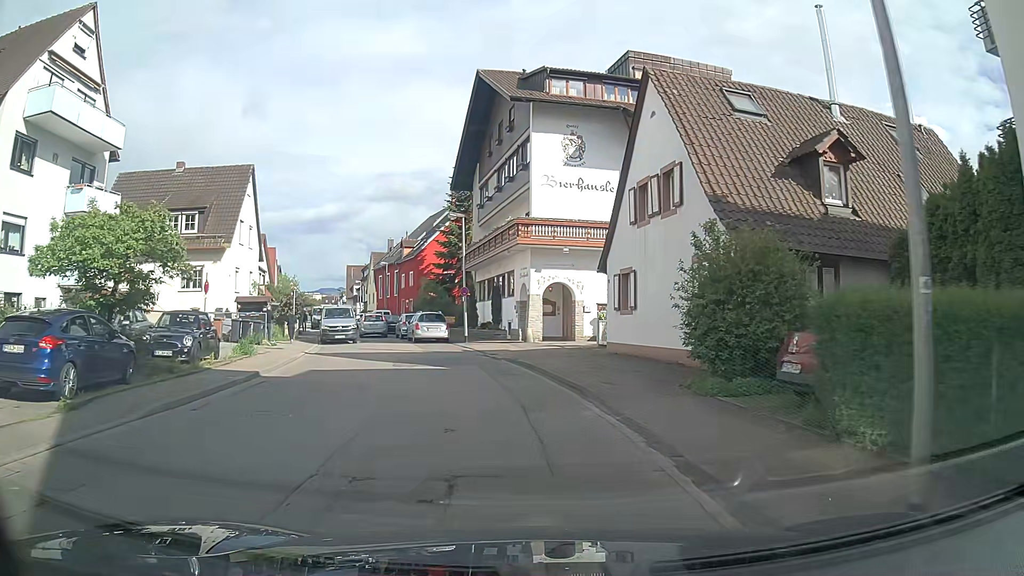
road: tertiary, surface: asphalt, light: Day
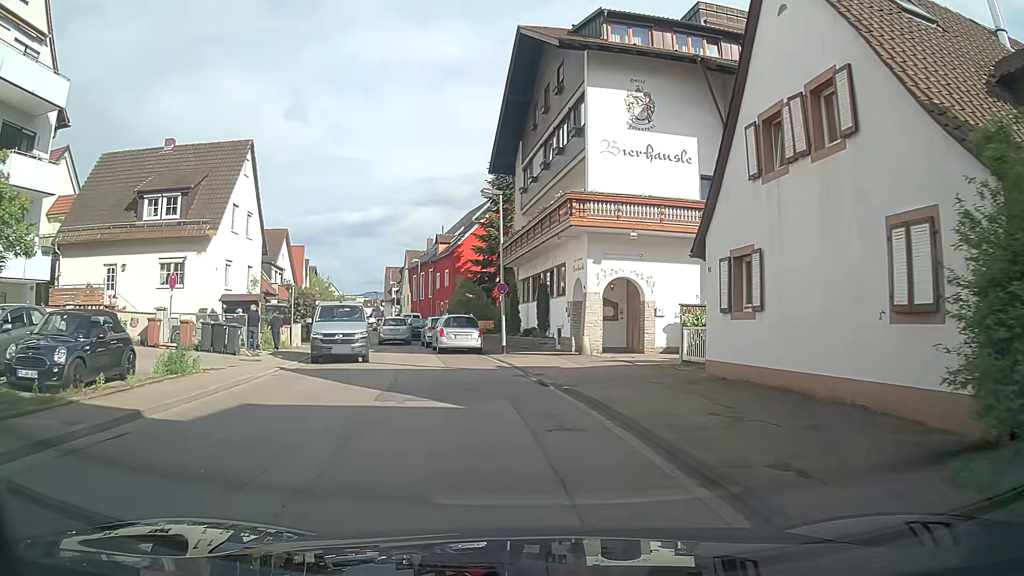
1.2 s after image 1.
(-0.1, +7.0) m; -3°
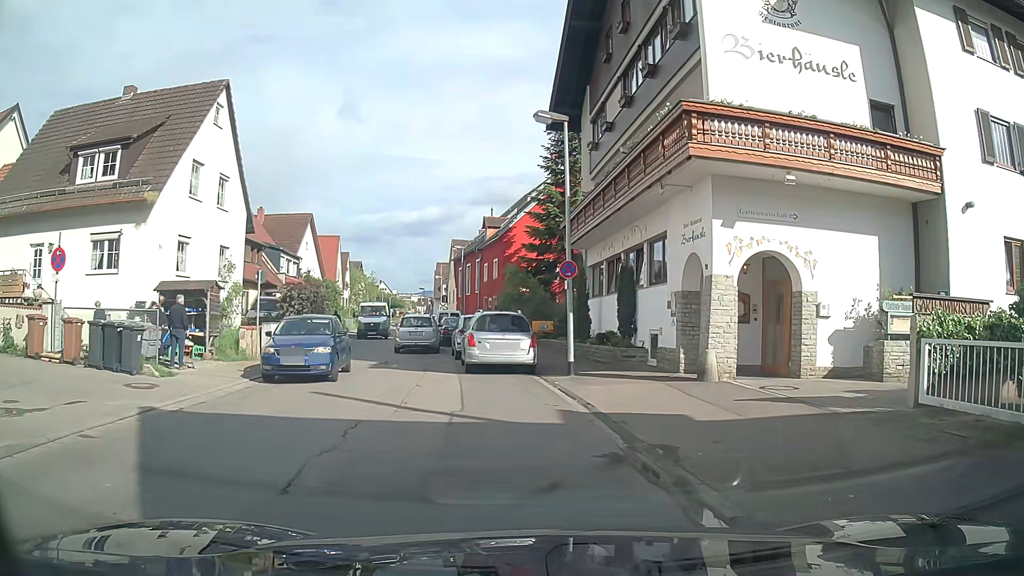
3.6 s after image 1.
(-0.2, +9.3) m; -4°
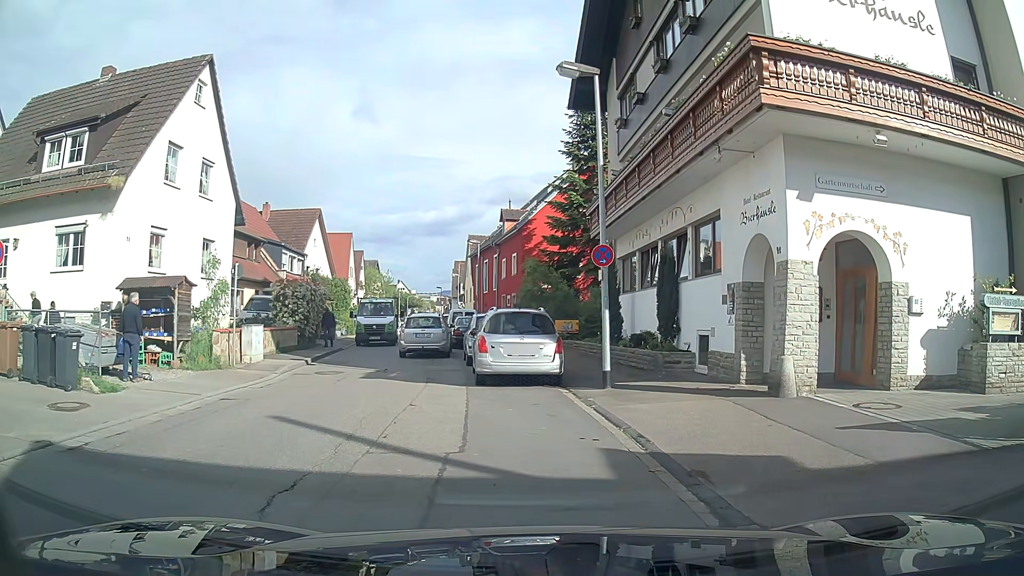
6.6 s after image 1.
(0.0, +2.9) m; -1°
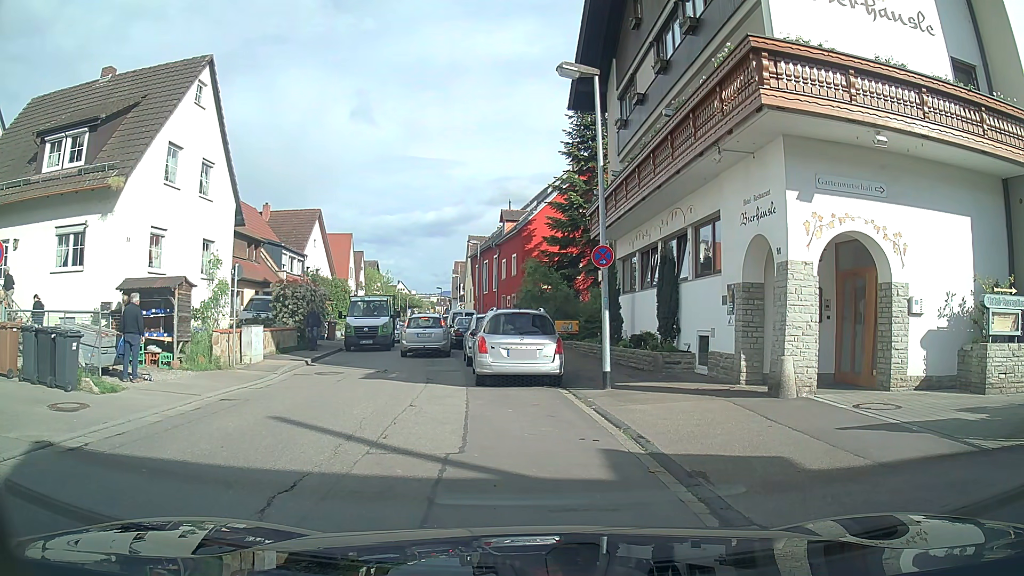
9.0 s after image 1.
(0.0, +0.1) m; 0°
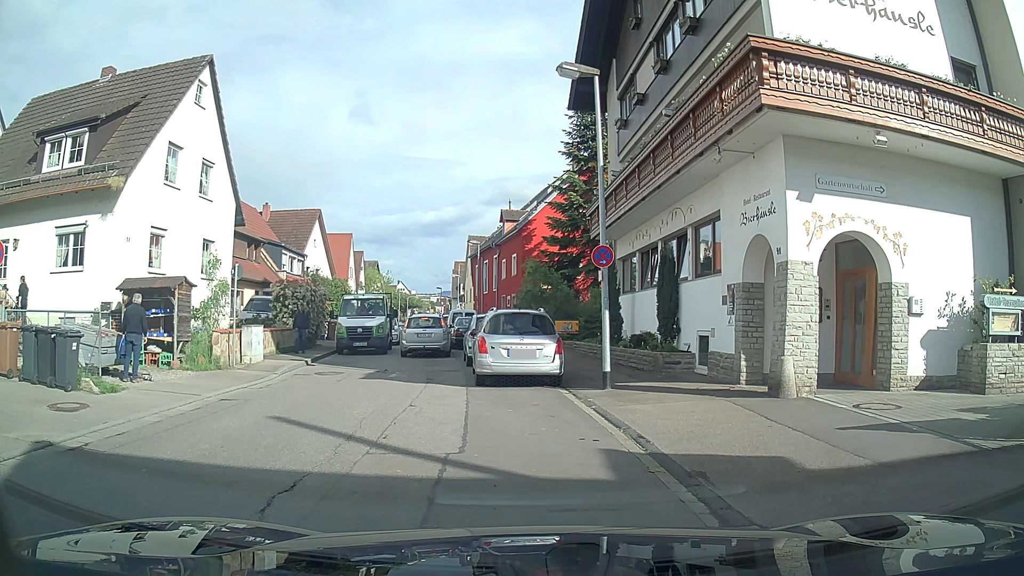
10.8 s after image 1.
(0.0, 0.0) m; 0°
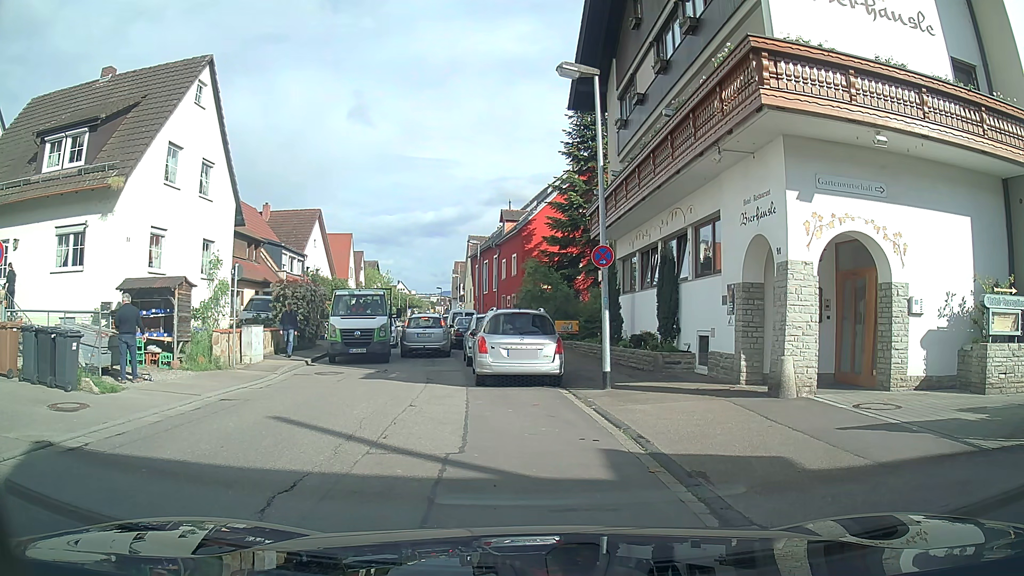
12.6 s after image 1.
(0.0, 0.0) m; 0°
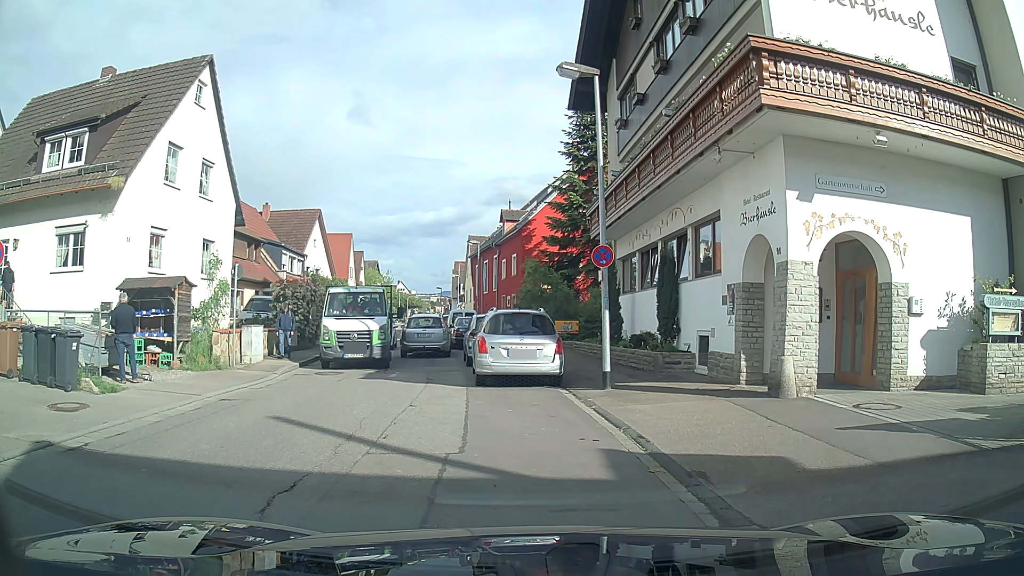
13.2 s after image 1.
(0.0, 0.0) m; 0°
